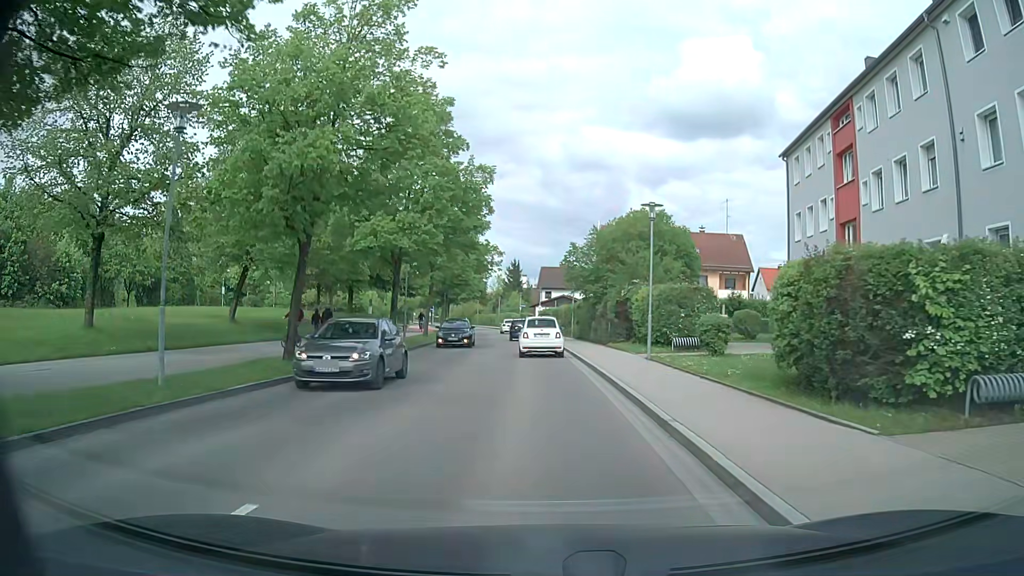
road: tertiary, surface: asphalt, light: Day
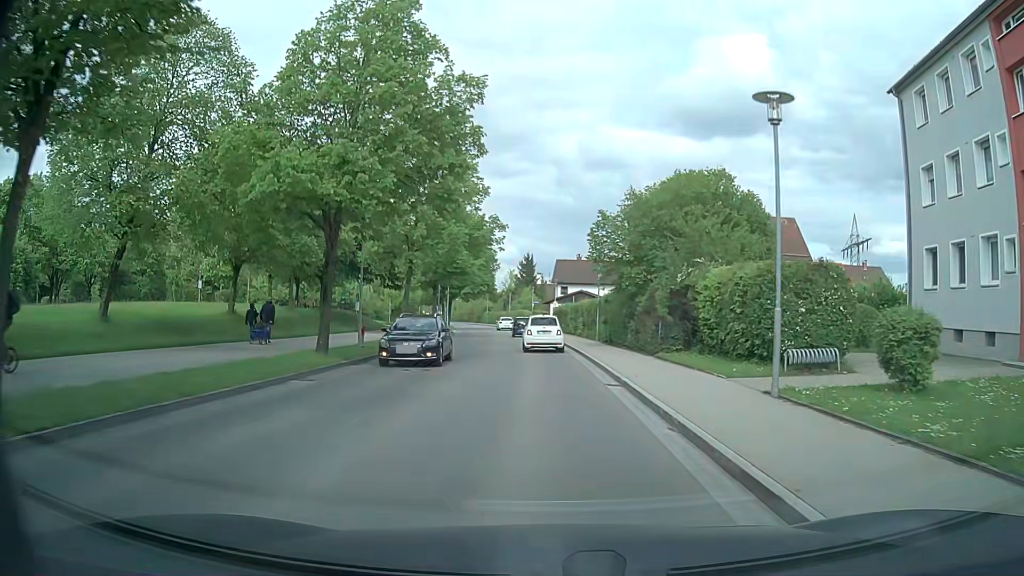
(-0.1, +11.3) m; -1°
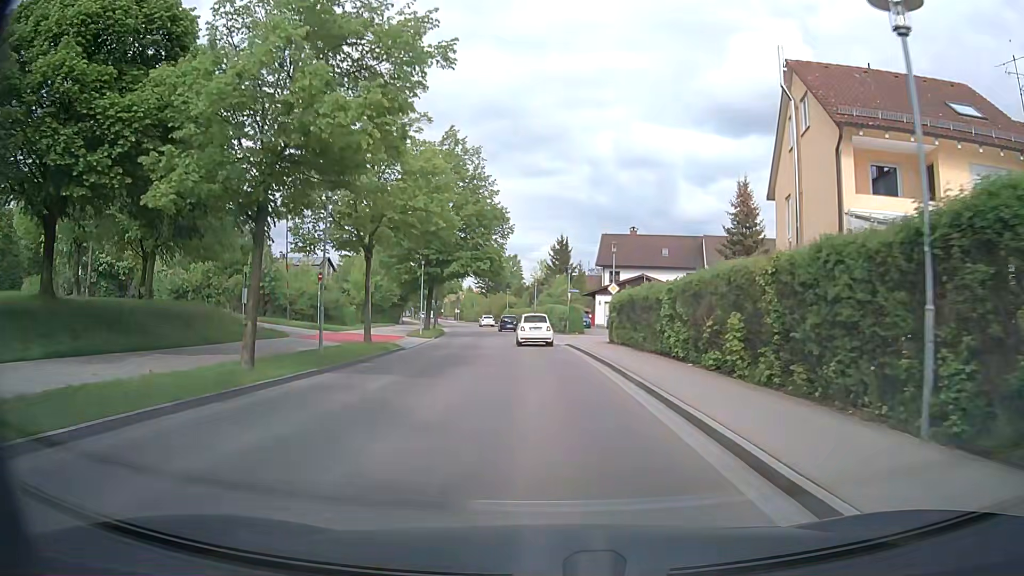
(-0.6, +31.9) m; -4°
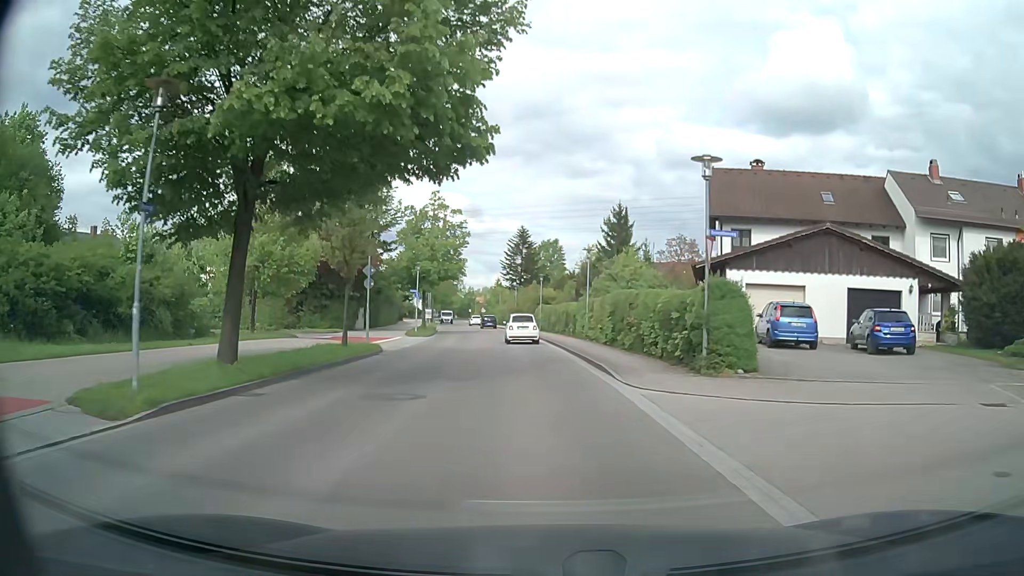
(-0.5, +34.0) m; -3°
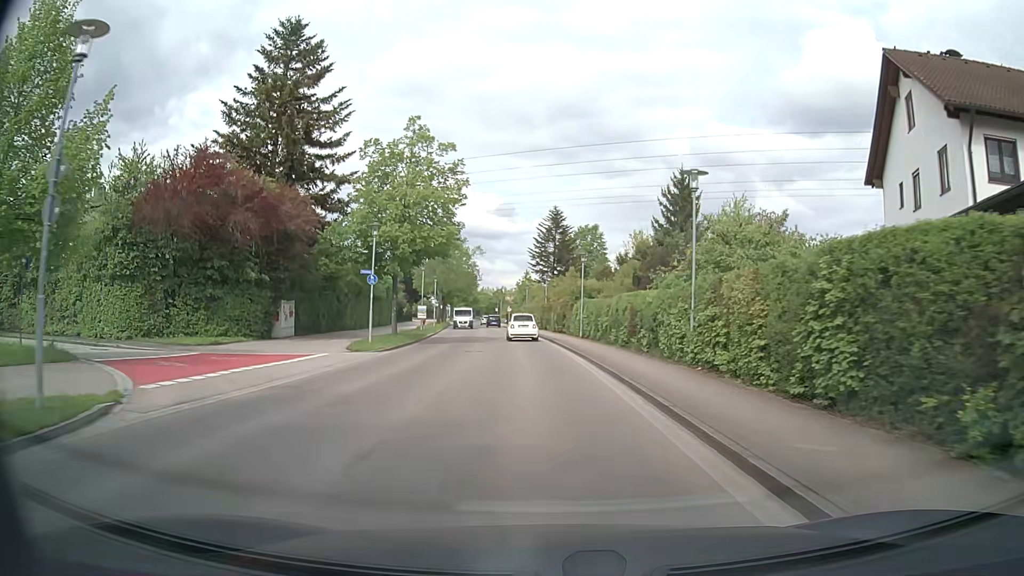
(-0.6, +20.4) m; -3°
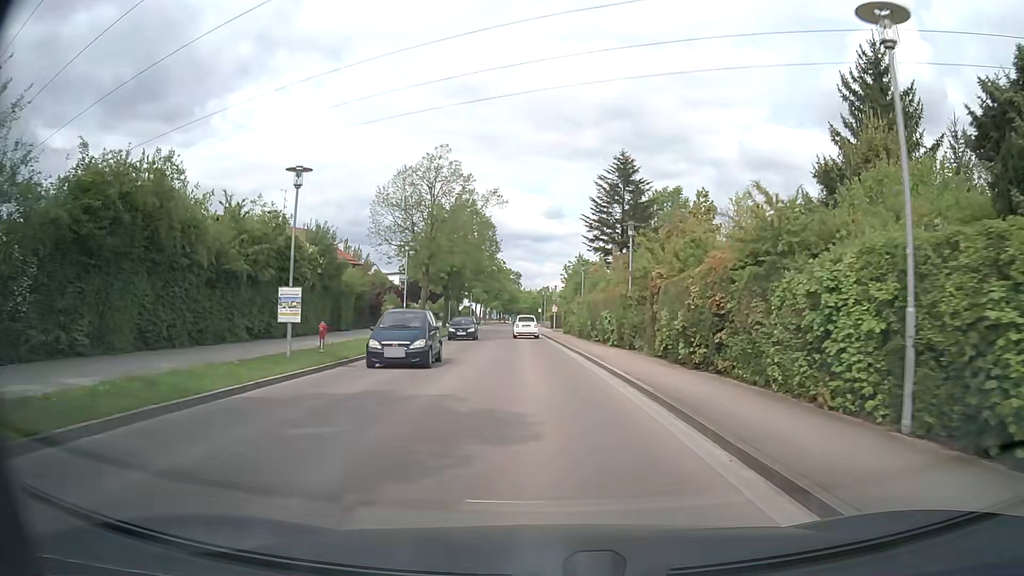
(-1.4, +33.1) m; -4°
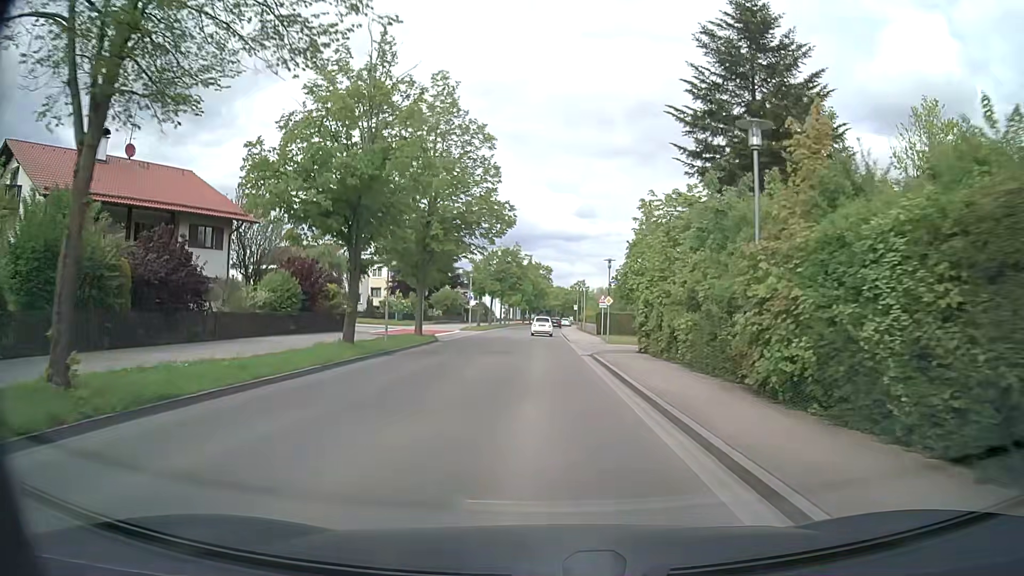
(-0.9, +33.0) m; -3°
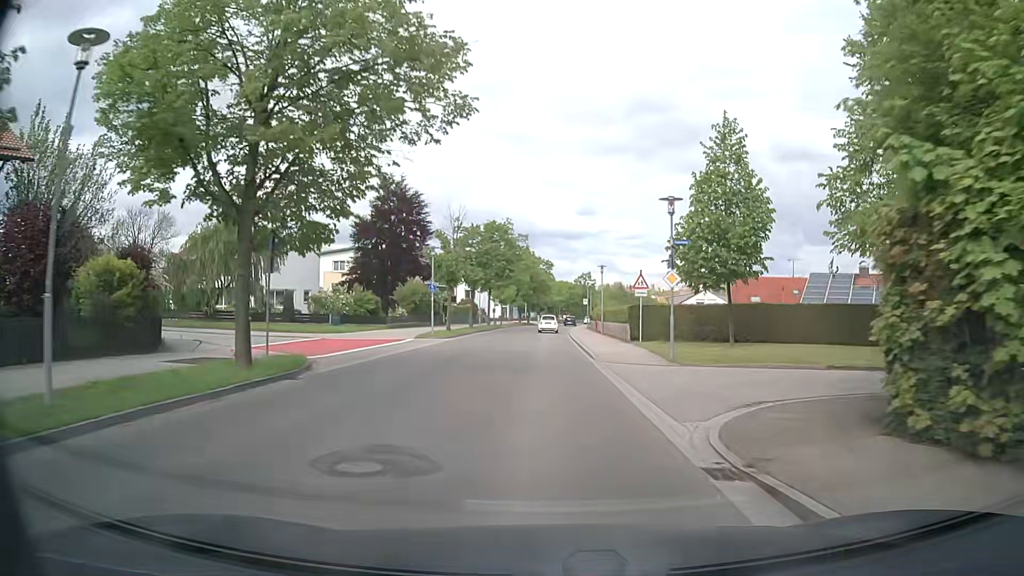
(0.0, +20.3) m; 0°
(0, +10) (0, +20) (0, +30) (0, +40) (0, +50) (0, +60) (0, +70) (+1, +80) (+1, +90) (+2, +100) m
